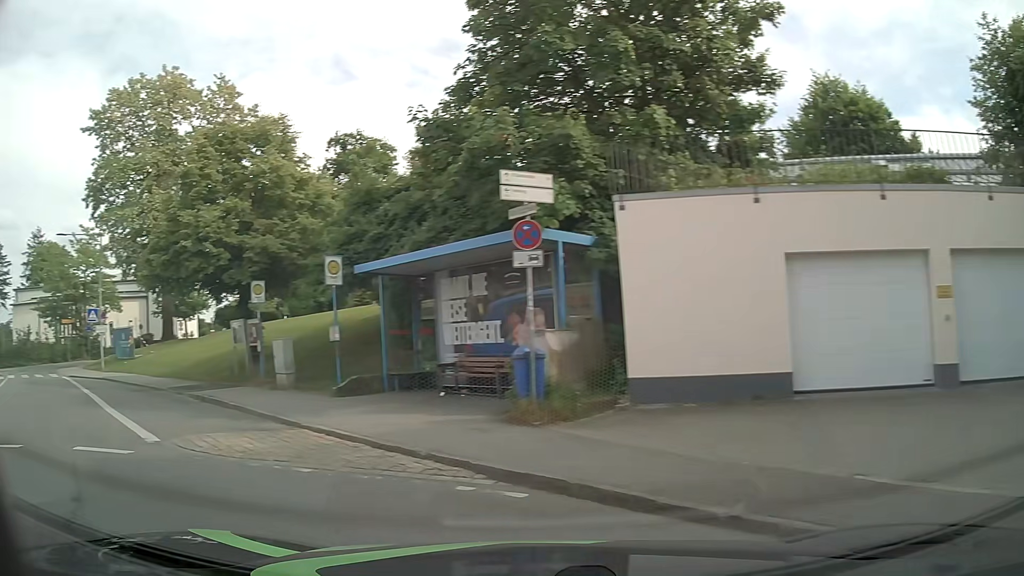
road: unclassified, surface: asphalt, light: Day
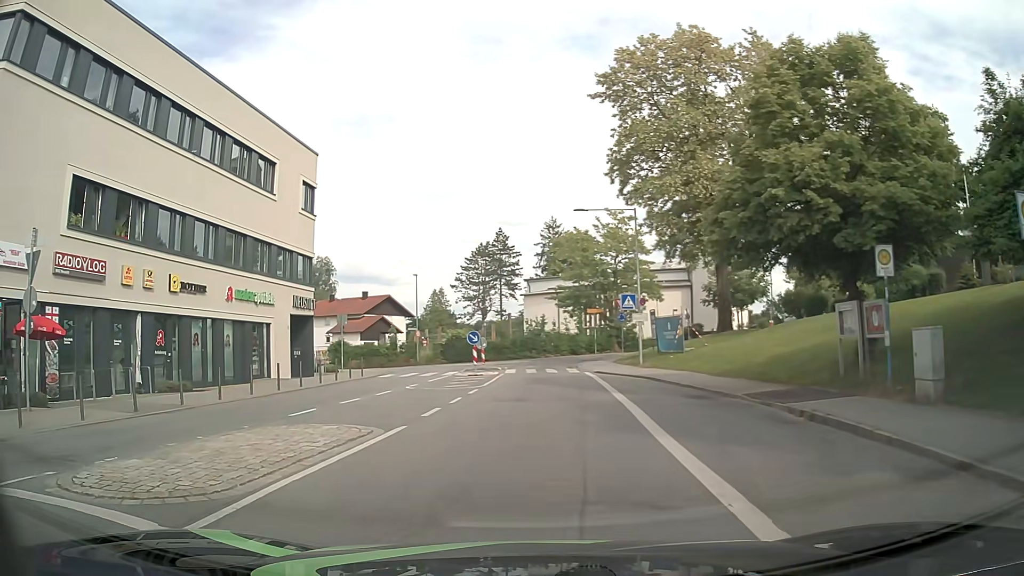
(-2.9, +5.8) m; -46°
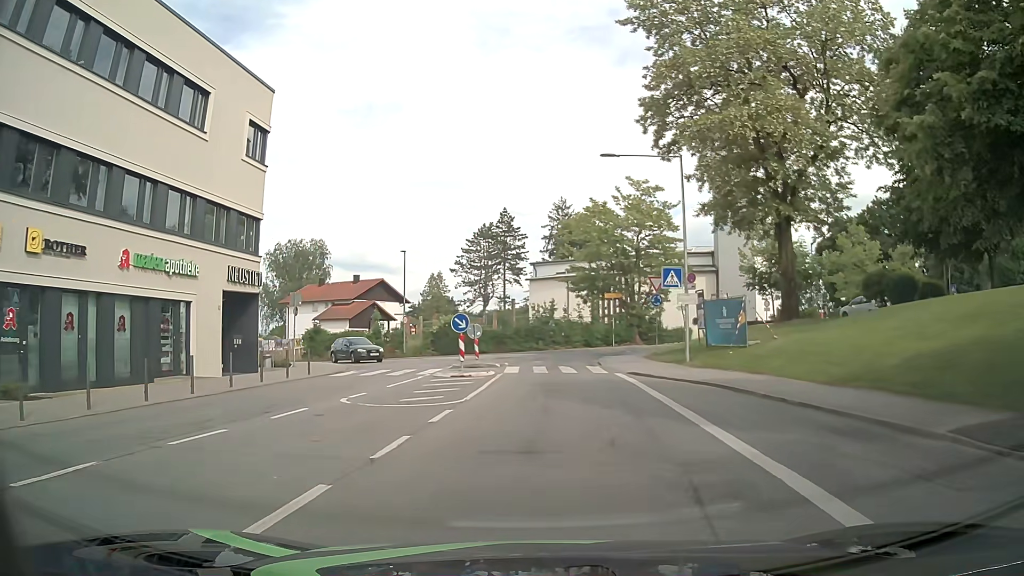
(-0.1, +9.1) m; +1°
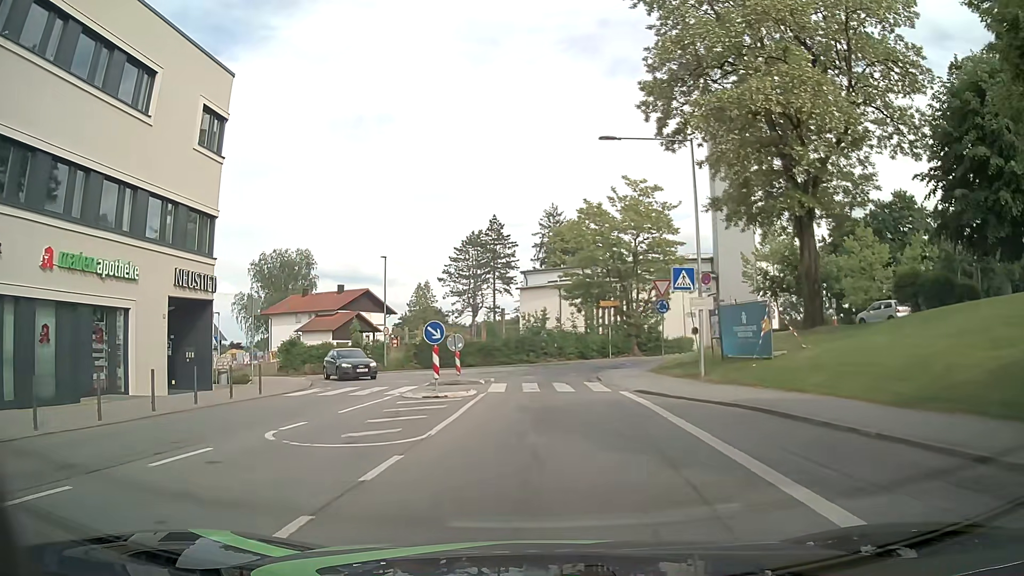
(0.0, +3.7) m; +1°
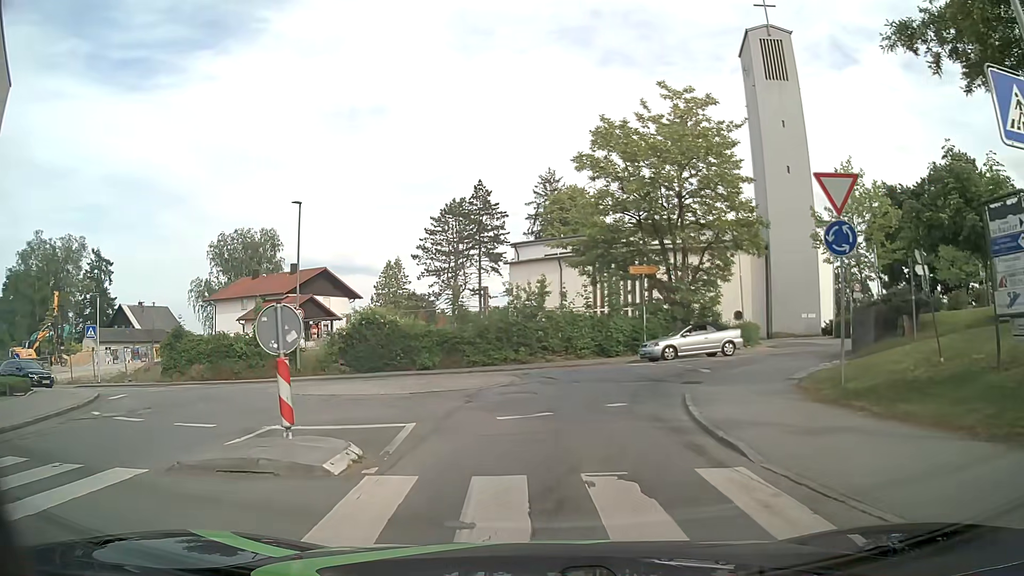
(-0.1, +16.6) m; 0°
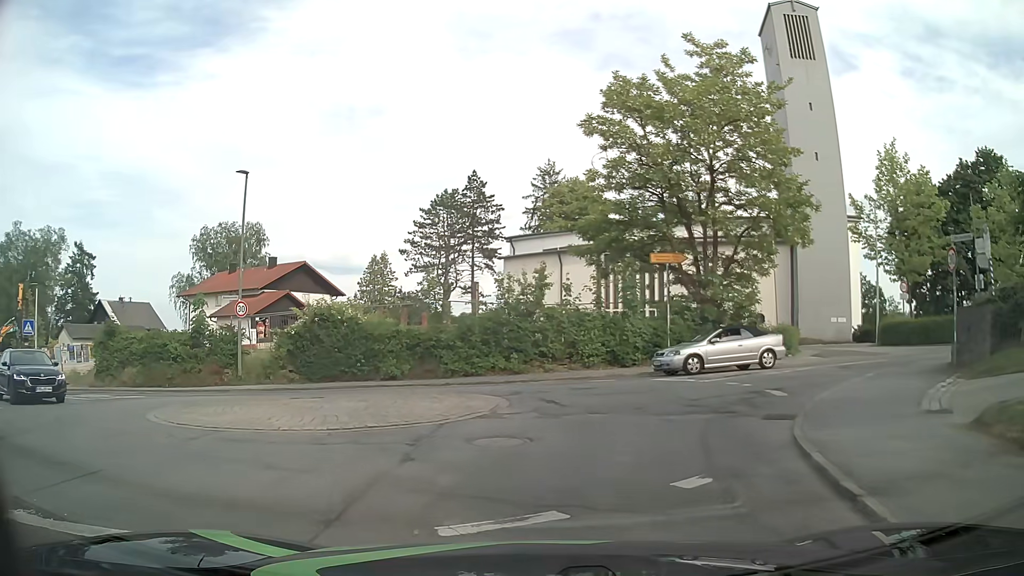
(0.0, +5.8) m; -1°
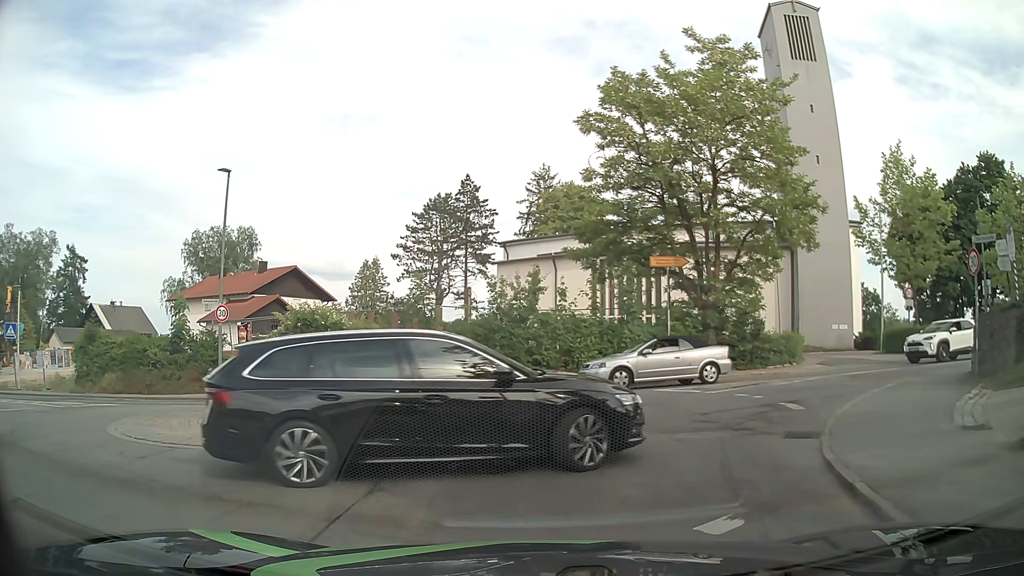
(0.0, +1.1) m; 0°
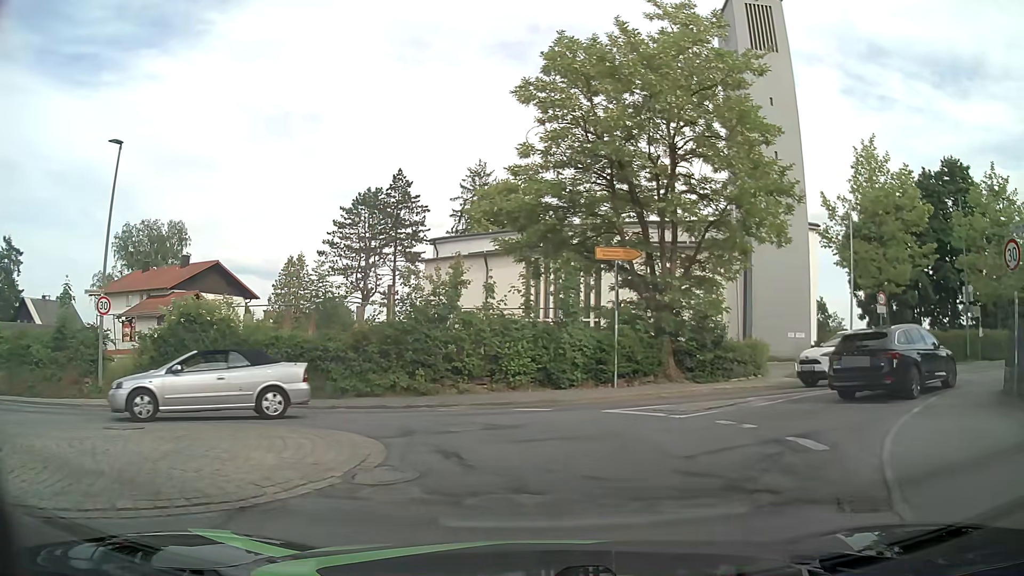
(+0.2, +4.0) m; +7°
